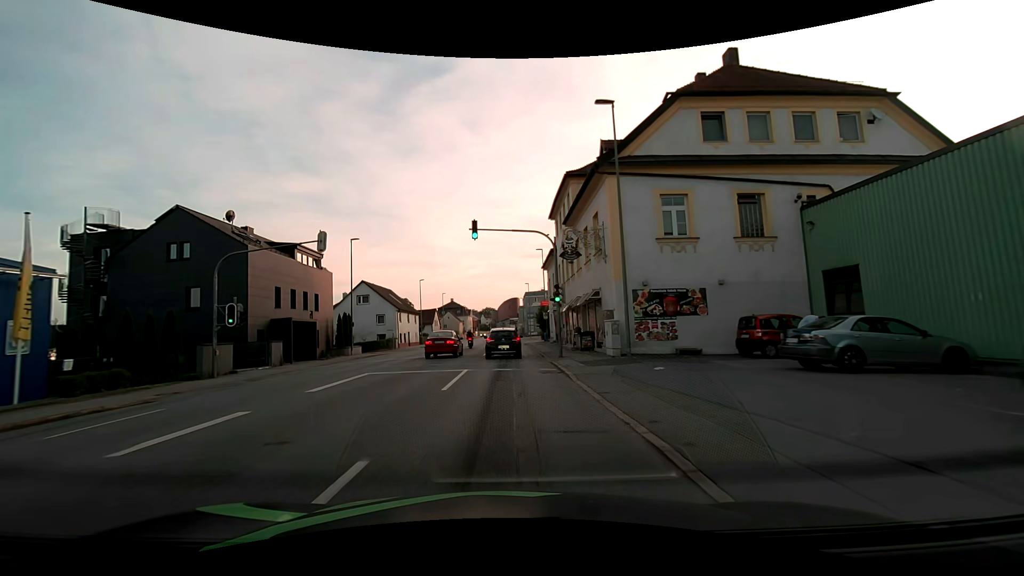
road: tertiary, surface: asphalt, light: Day
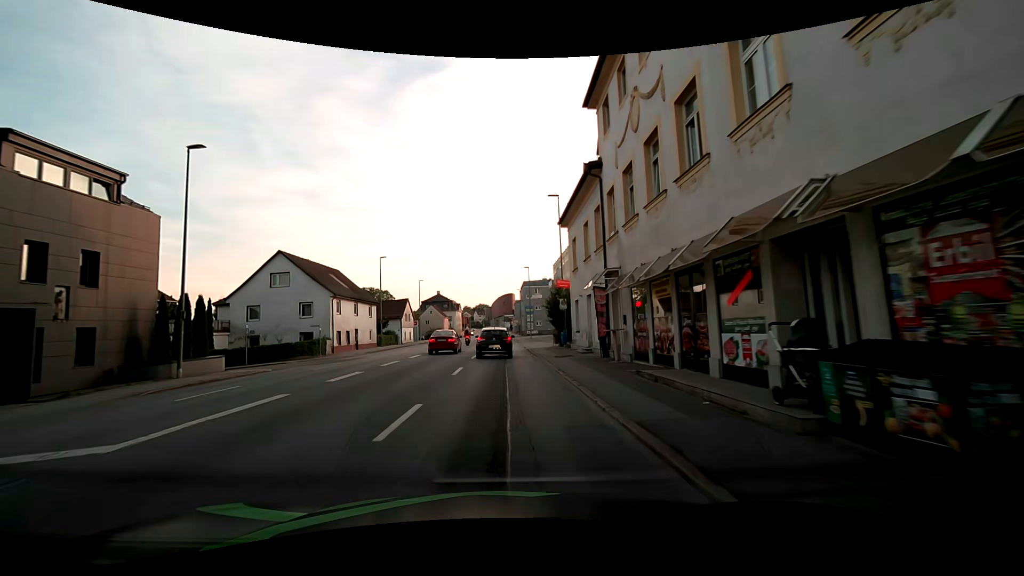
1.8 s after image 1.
(+0.1, +22.0) m; +1°
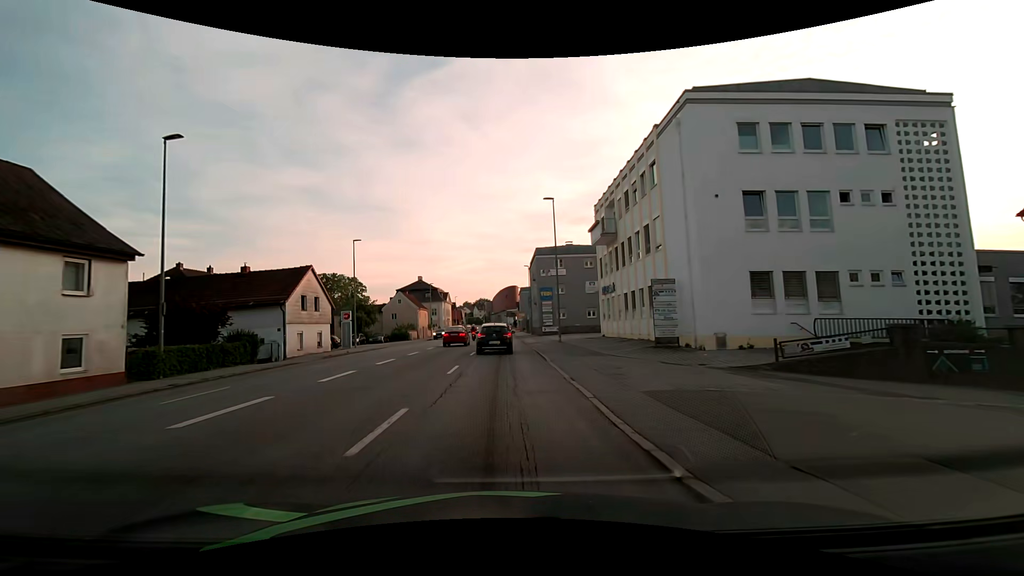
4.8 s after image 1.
(-0.2, +36.7) m; -1°
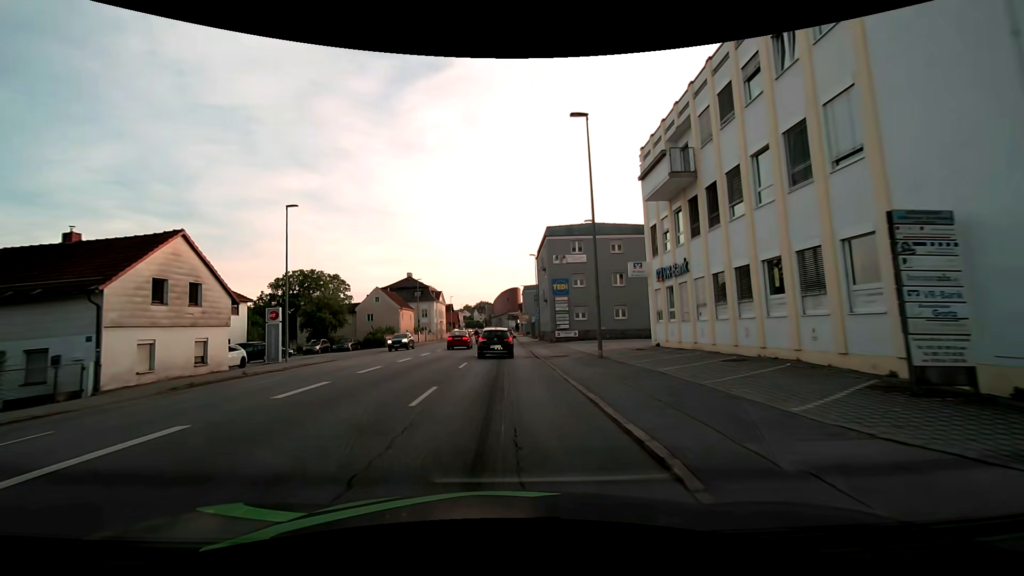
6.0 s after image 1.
(0.0, +14.7) m; 0°
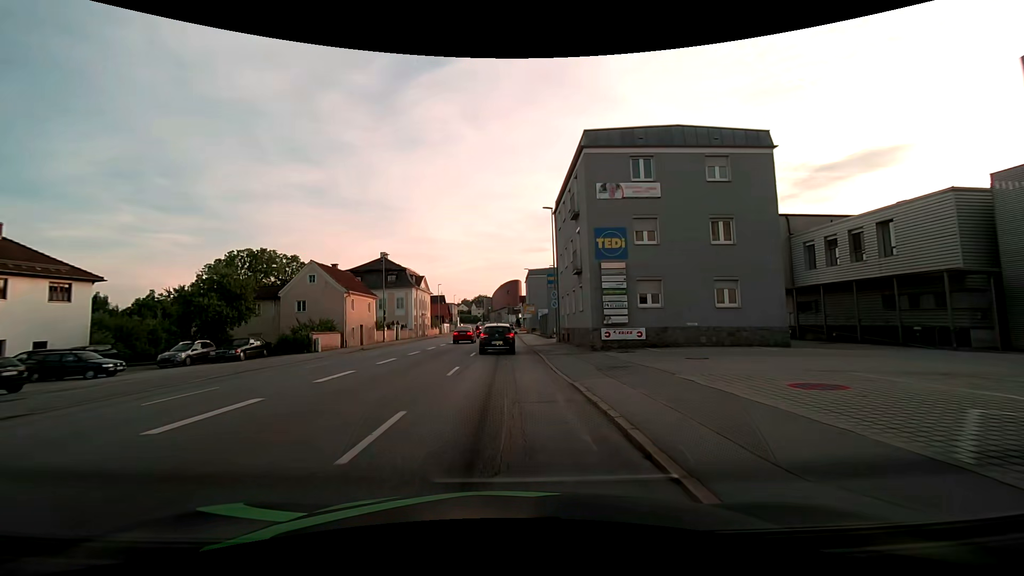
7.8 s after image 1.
(-0.1, +22.0) m; 0°
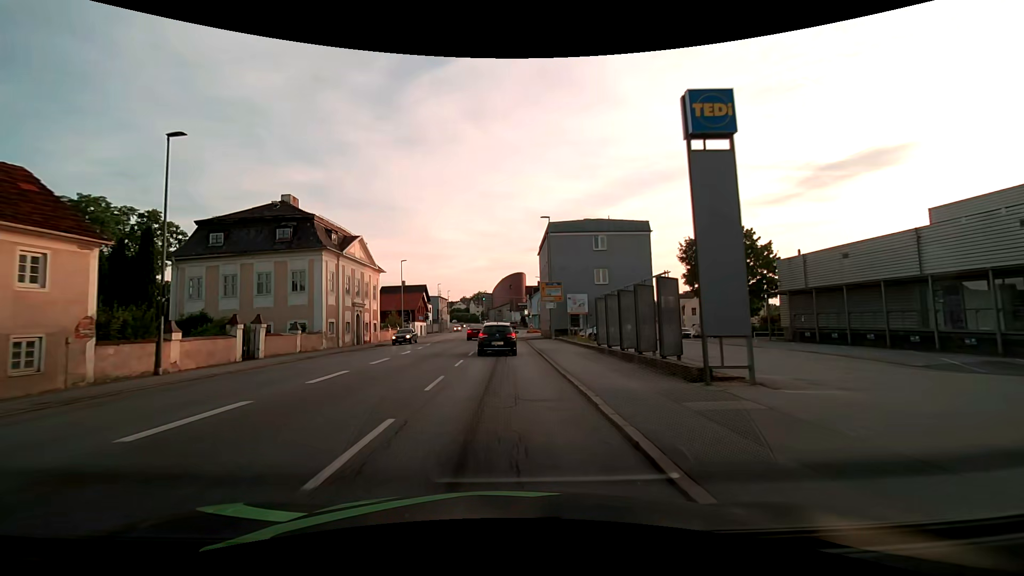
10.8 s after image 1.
(+0.1, +36.8) m; 0°
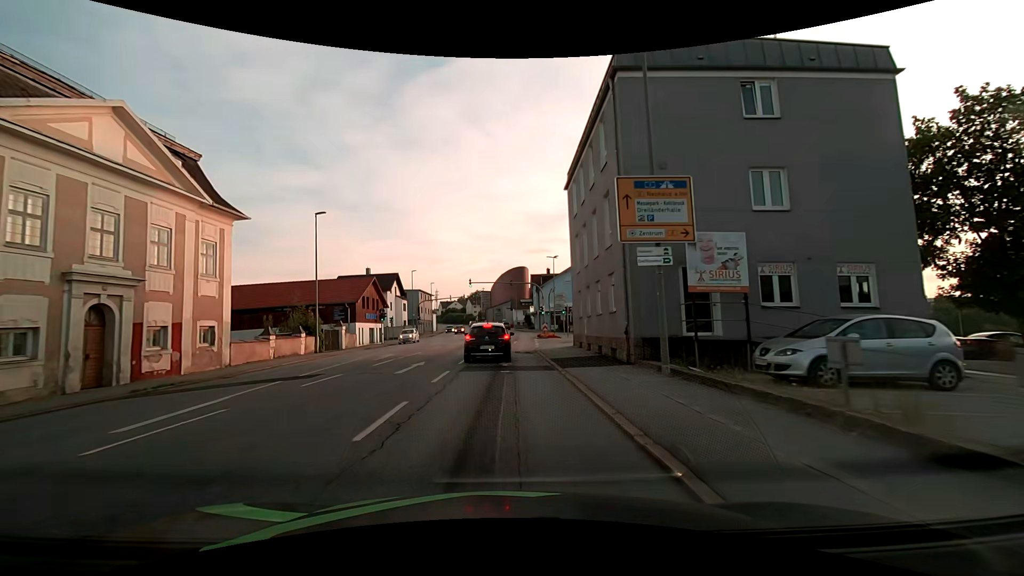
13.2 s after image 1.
(+0.1, +28.6) m; 0°
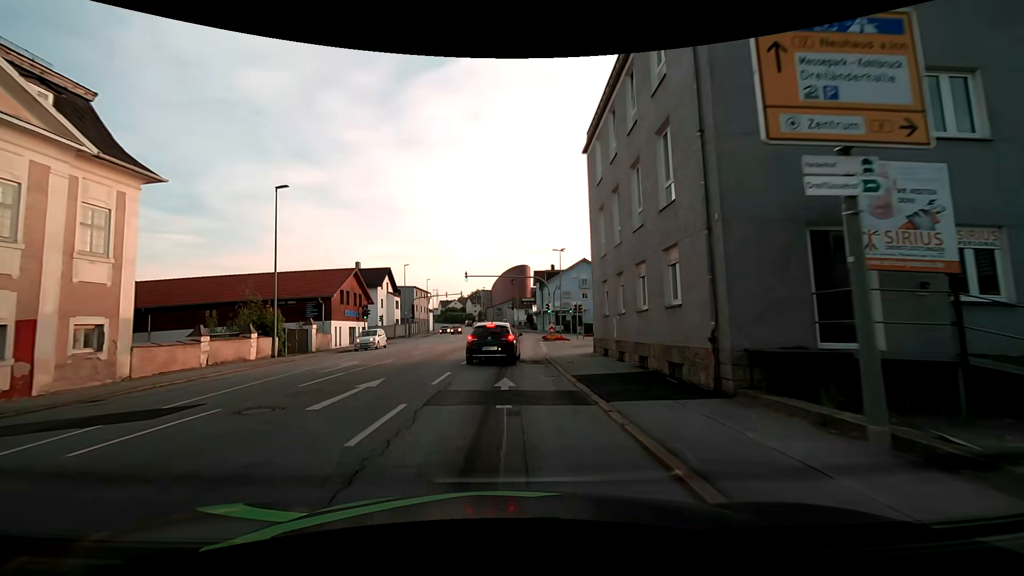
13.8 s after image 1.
(0.0, +6.4) m; 0°
(0, +10) (0, +20) (0, +30) (+1, +40) (+1, +50) (+1, +60) (+1, +70) (+1, +80) (+1, +90) (0, +100) m
